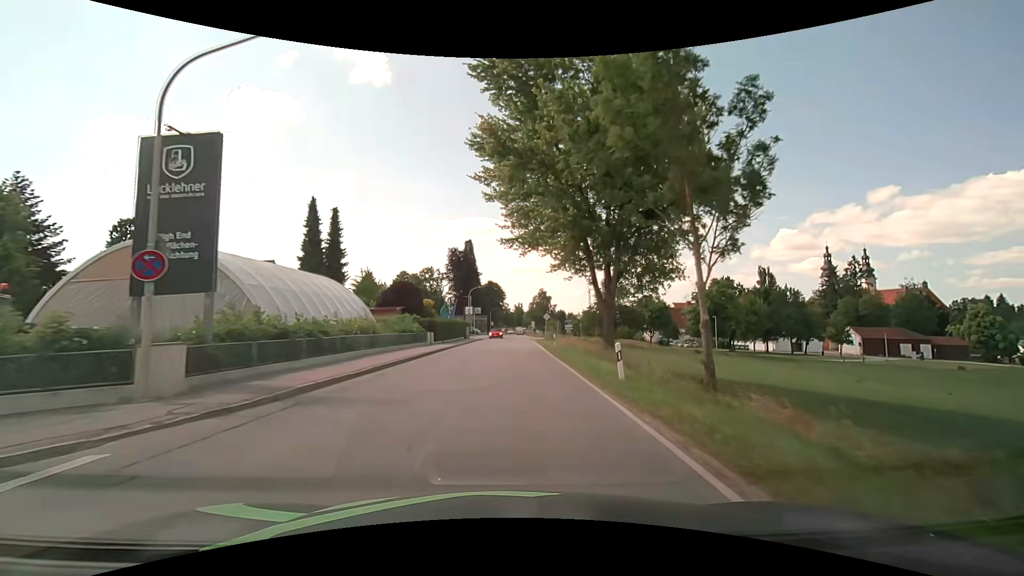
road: secondary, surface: asphalt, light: Day
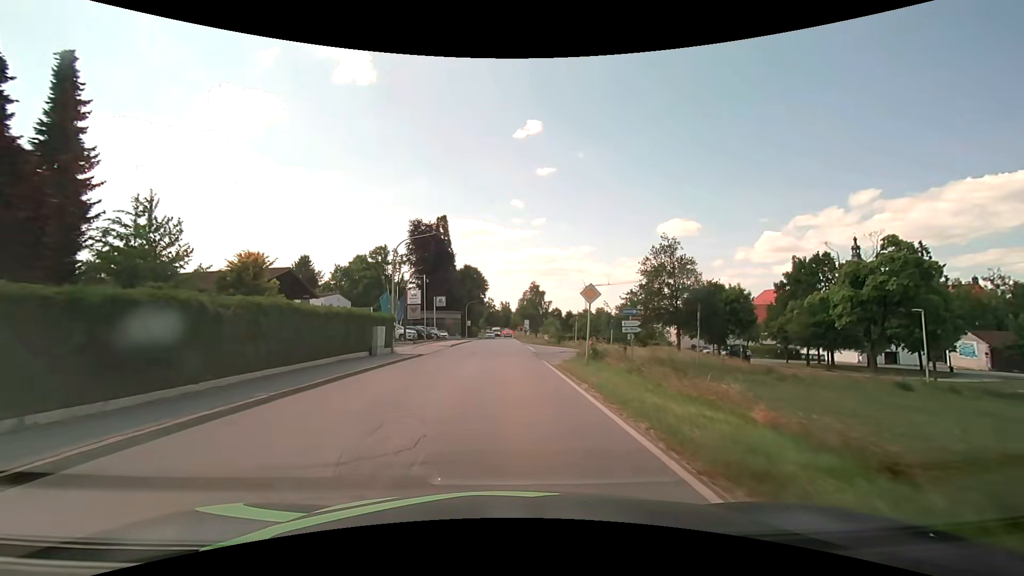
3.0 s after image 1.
(+0.8, +38.0) m; +2°
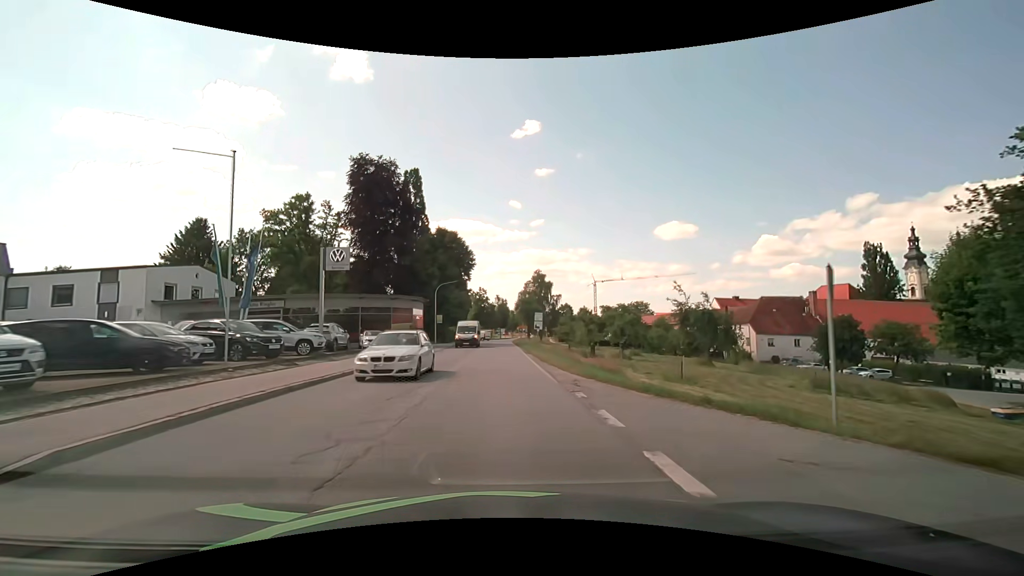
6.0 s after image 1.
(0.0, +38.1) m; 0°
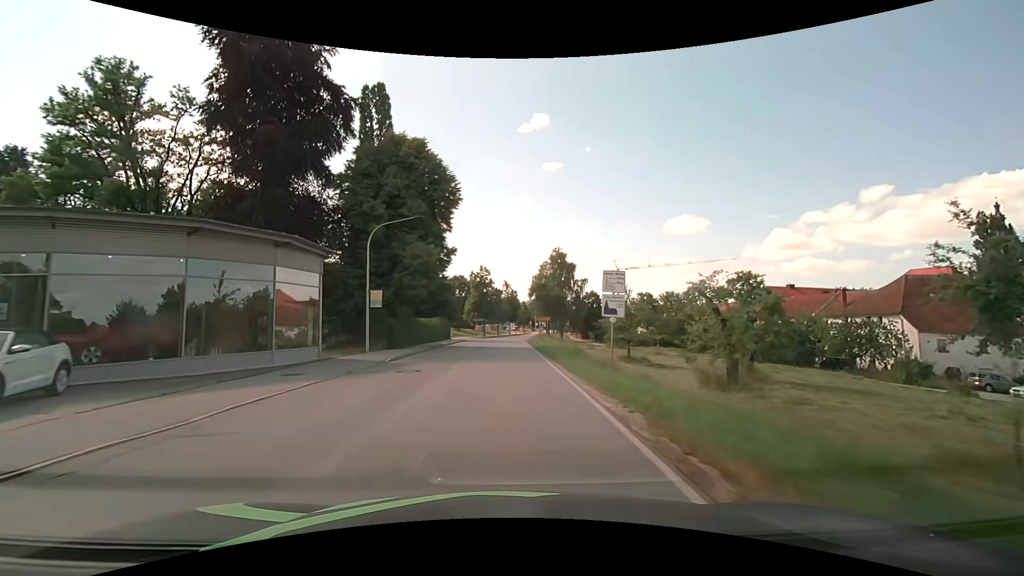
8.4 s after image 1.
(-0.3, +30.6) m; -1°
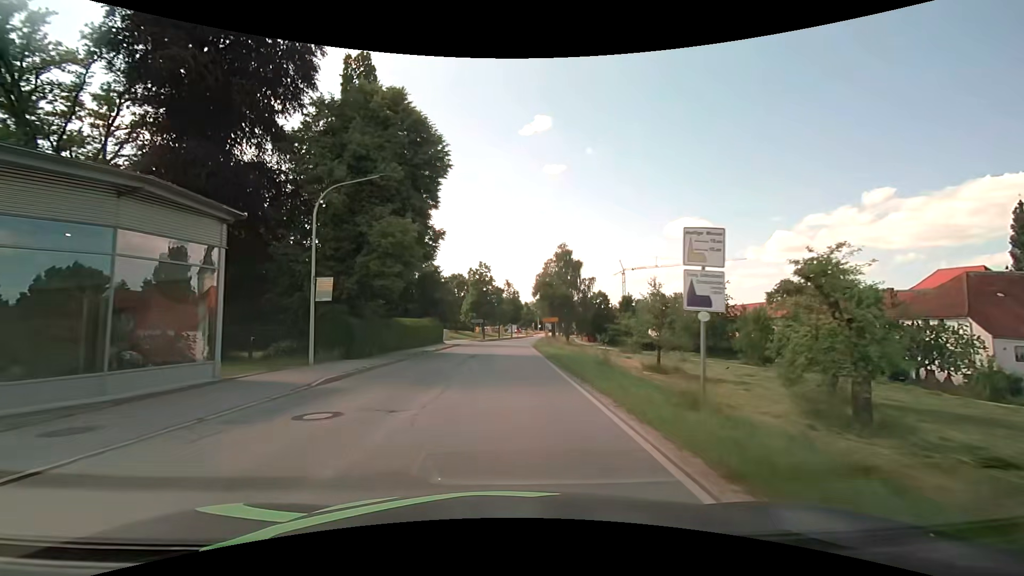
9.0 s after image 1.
(0.0, +7.7) m; 0°
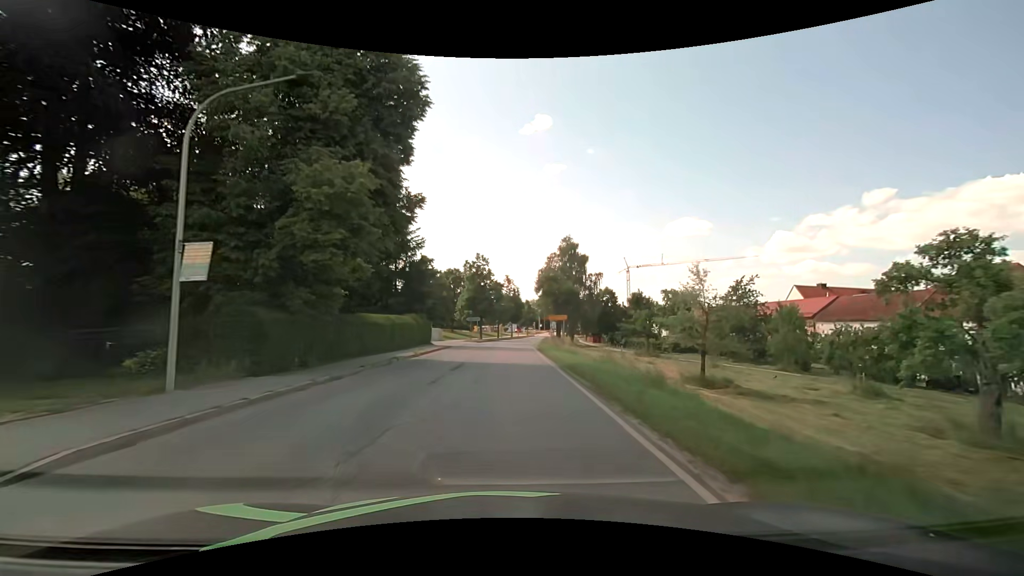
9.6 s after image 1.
(0.0, +7.7) m; 0°
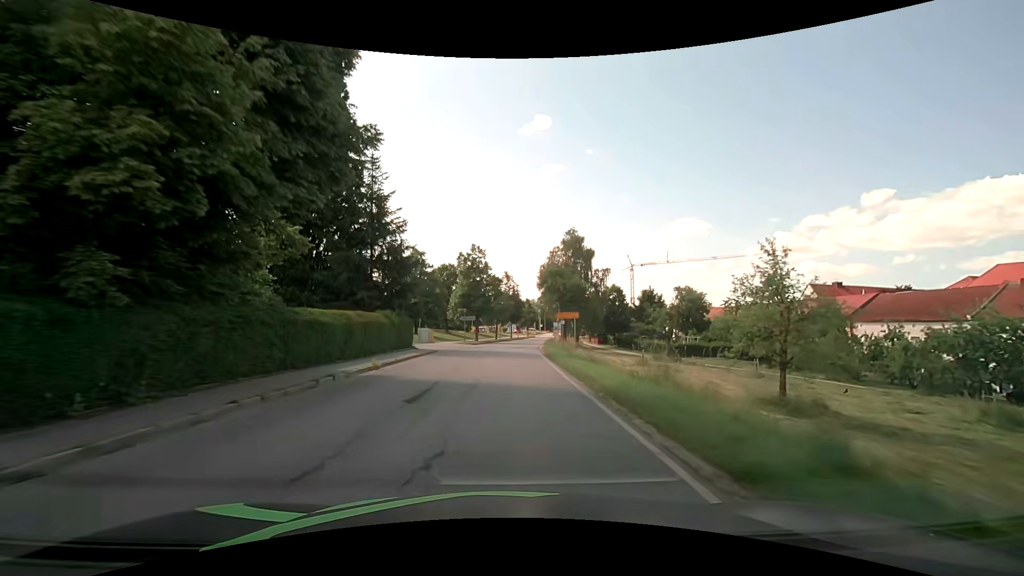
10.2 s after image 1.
(0.0, +7.6) m; 0°
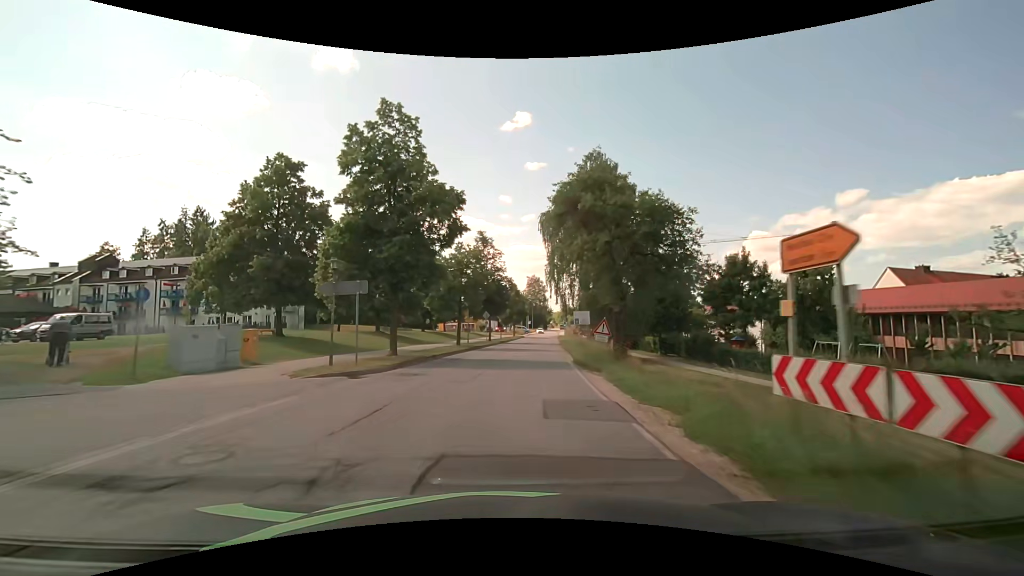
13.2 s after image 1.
(+0.4, +38.2) m; +2°
(0, +10) (+1, +20) (+1, +30) (+2, +40) (+3, +50) (+4, +60) (+5, +70) (+6, +80) (+7, +90) (+8, +100) m
